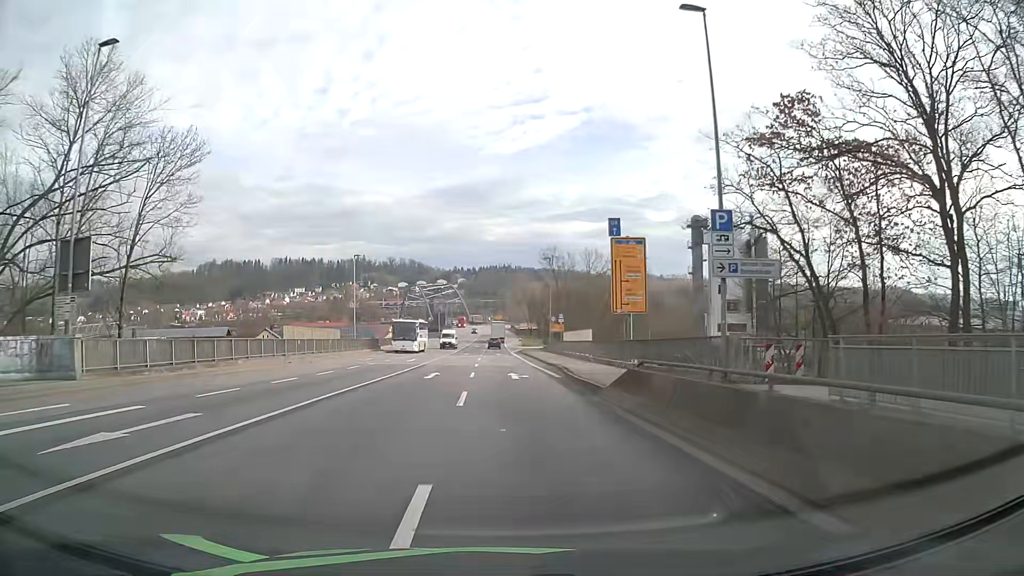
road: primary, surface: asphalt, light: Day
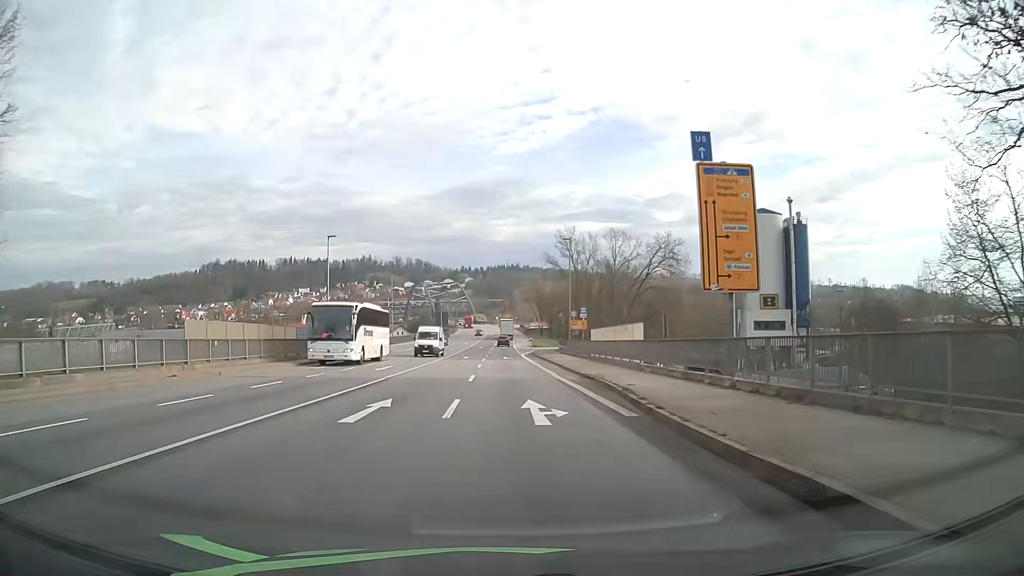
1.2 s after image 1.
(-0.2, +14.0) m; -1°
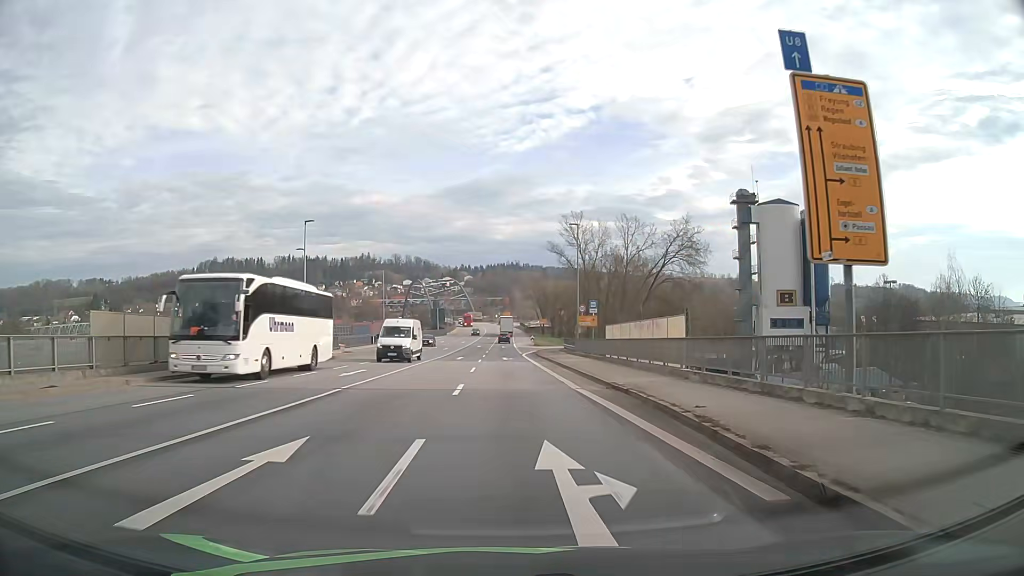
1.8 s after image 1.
(0.0, +7.0) m; 0°
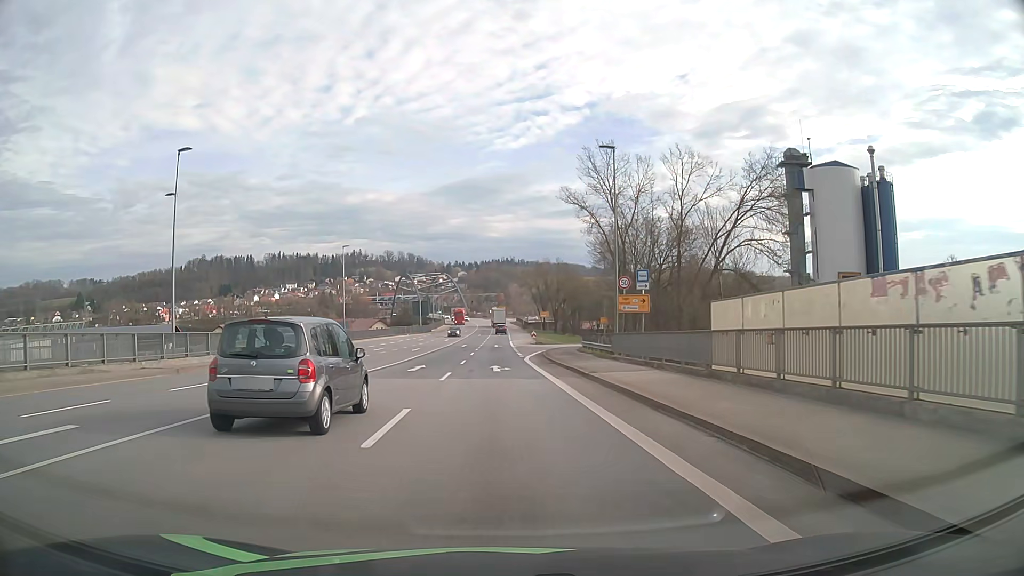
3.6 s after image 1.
(+0.2, +21.1) m; +1°
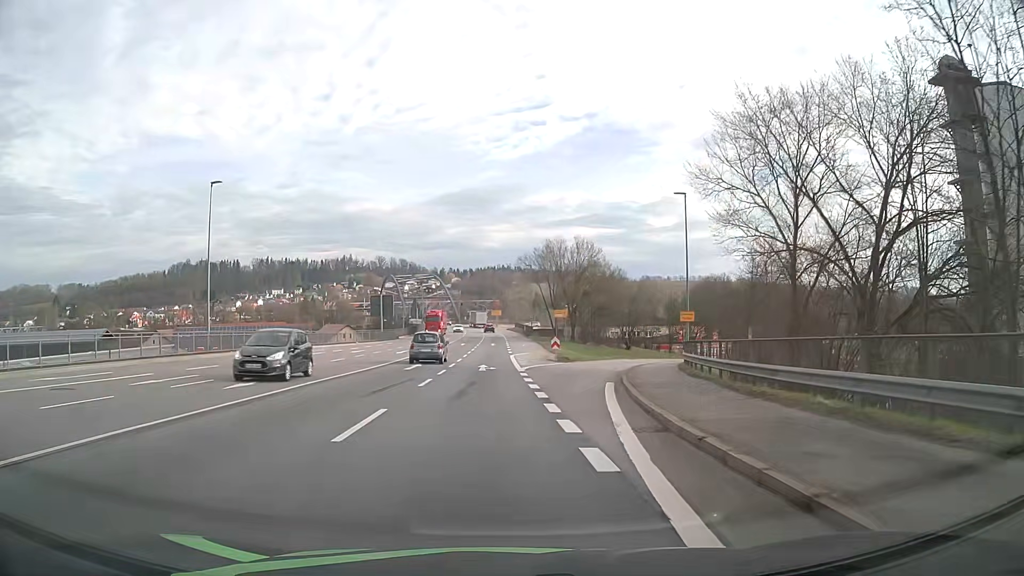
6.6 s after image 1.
(-0.2, +35.4) m; 0°
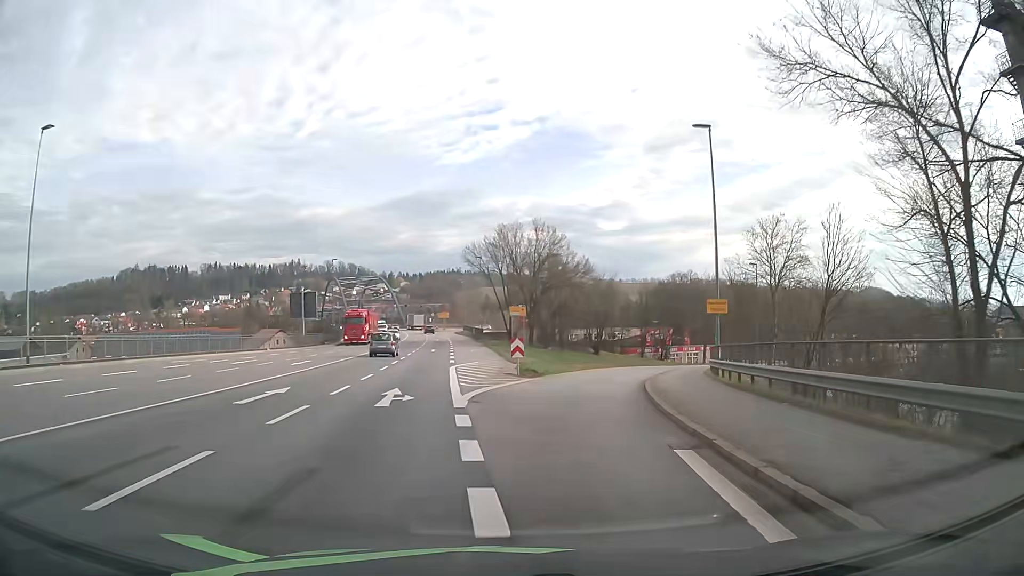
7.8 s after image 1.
(+0.4, +14.1) m; +4°
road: primary_link
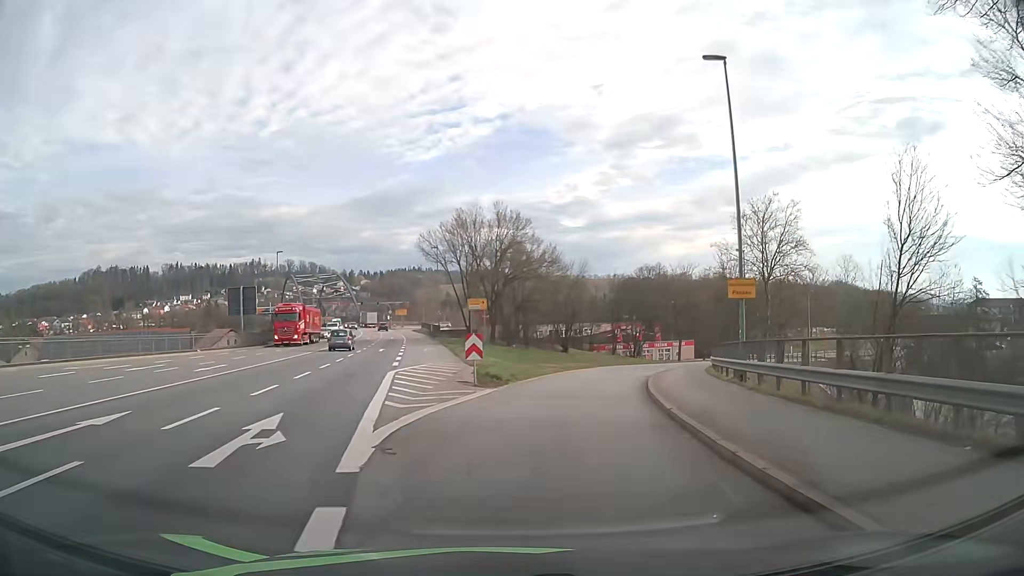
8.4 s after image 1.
(+0.2, +7.0) m; +4°
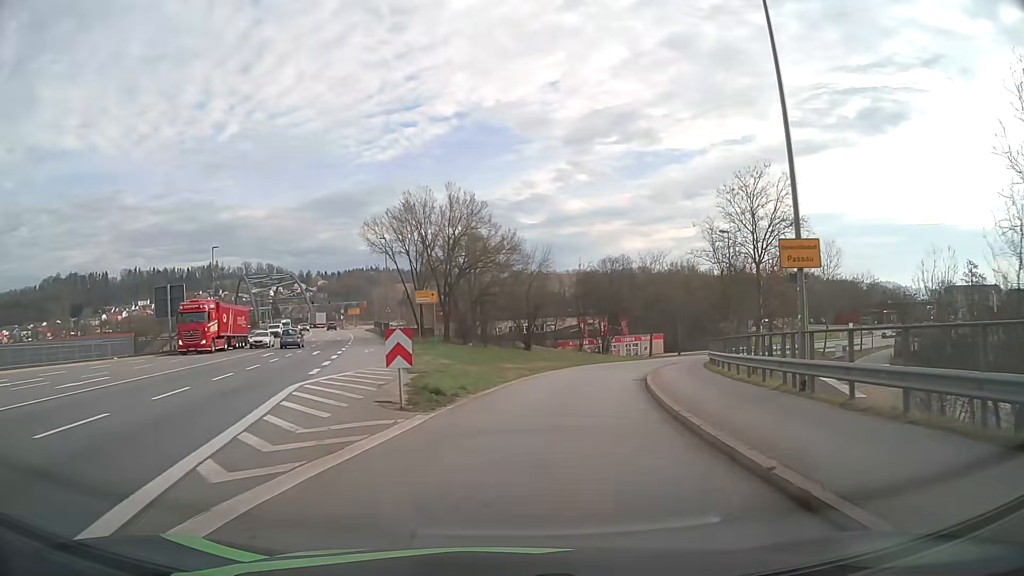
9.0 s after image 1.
(+0.2, +7.0) m; +3°
(0, +10) (+2, +20) (+4, +30) (+6, +39) (+10, +49) (+14, +58) (+19, +66) (+25, +75) (+31, +82) (+38, +89) m
